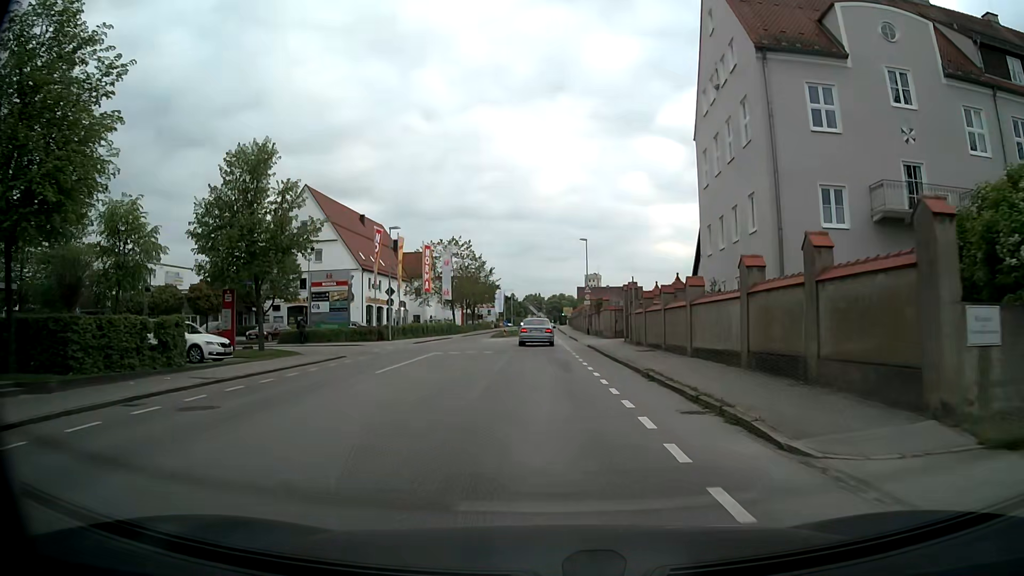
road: secondary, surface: asphalt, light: Day
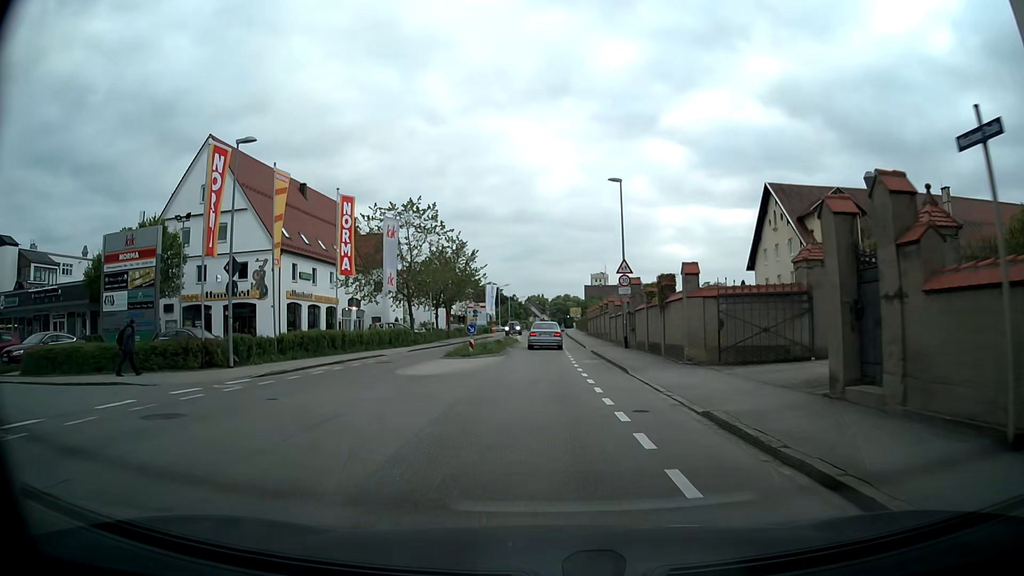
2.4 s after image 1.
(-0.1, +25.3) m; 0°
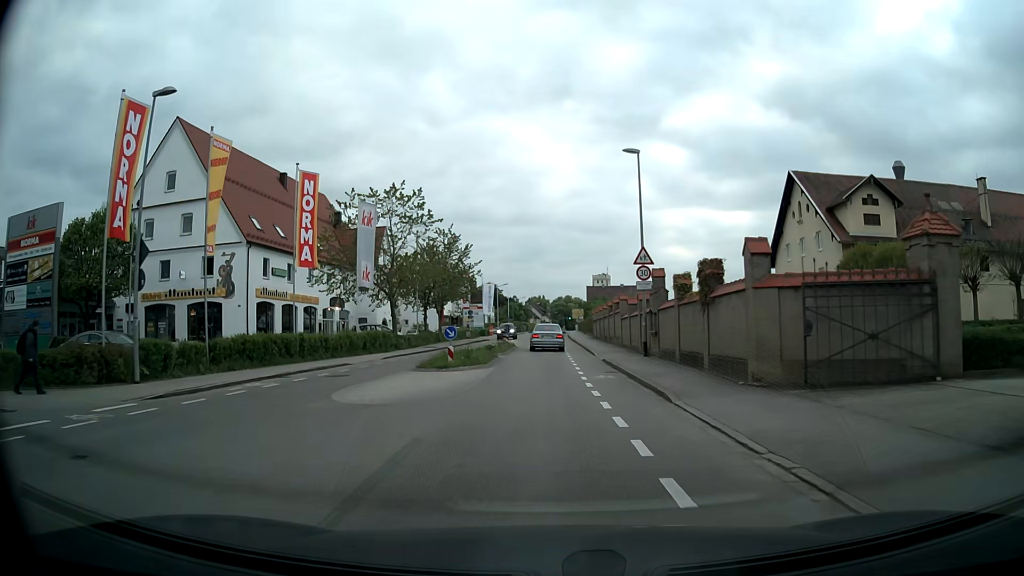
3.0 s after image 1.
(0.0, +6.1) m; 0°
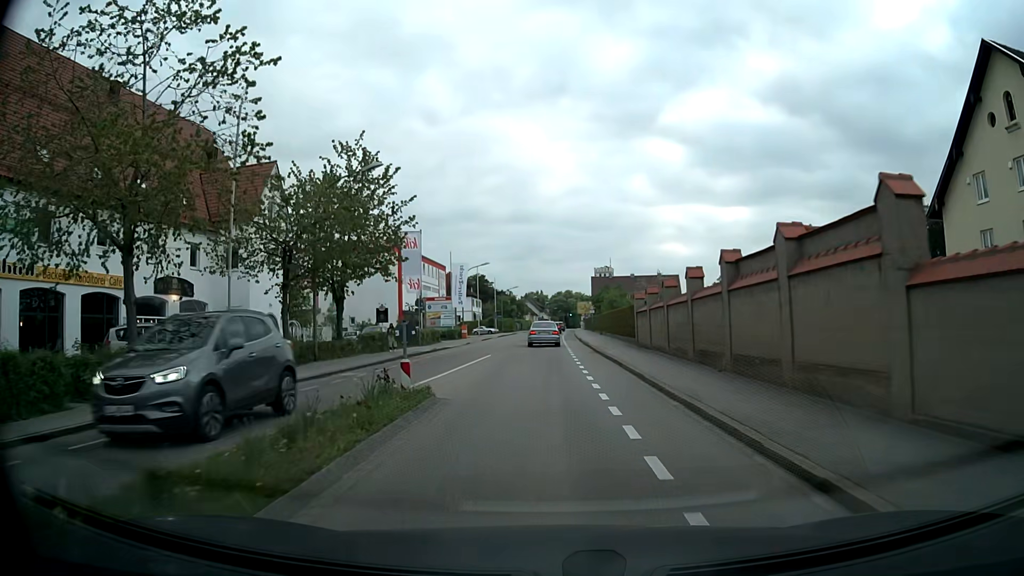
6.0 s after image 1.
(-0.2, +29.3) m; 0°
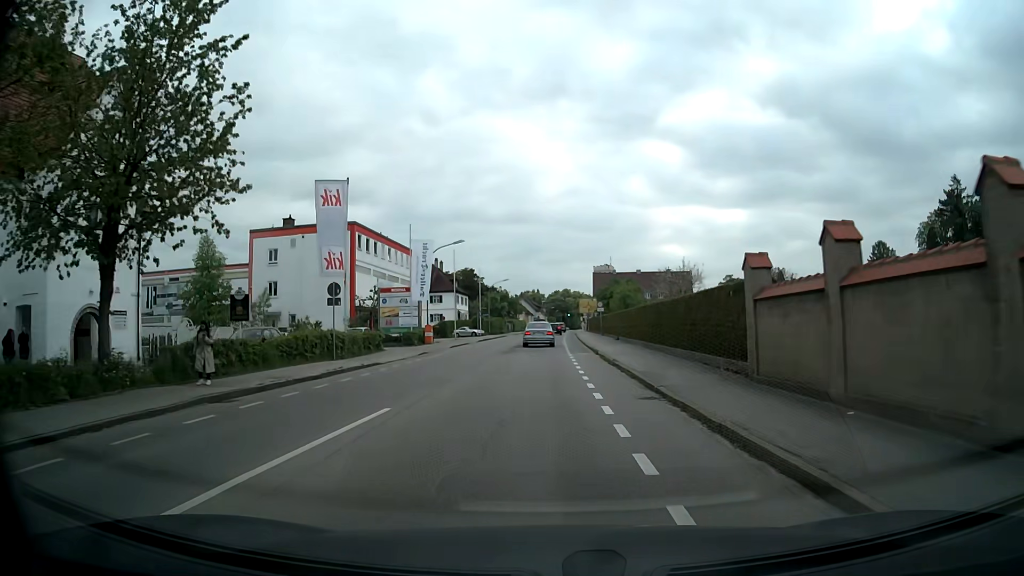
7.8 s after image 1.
(0.0, +17.8) m; 0°
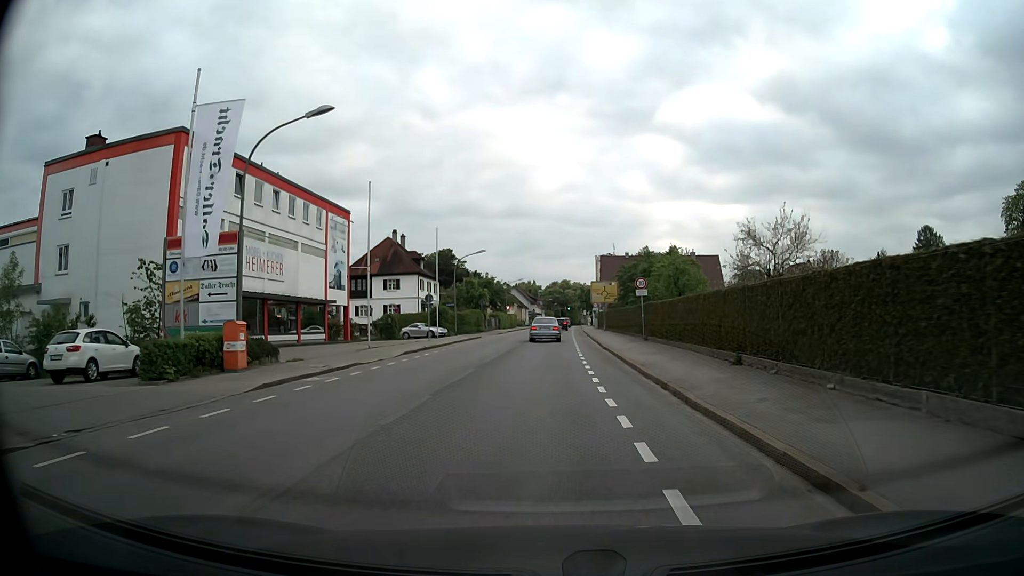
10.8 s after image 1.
(+0.2, +29.7) m; 0°
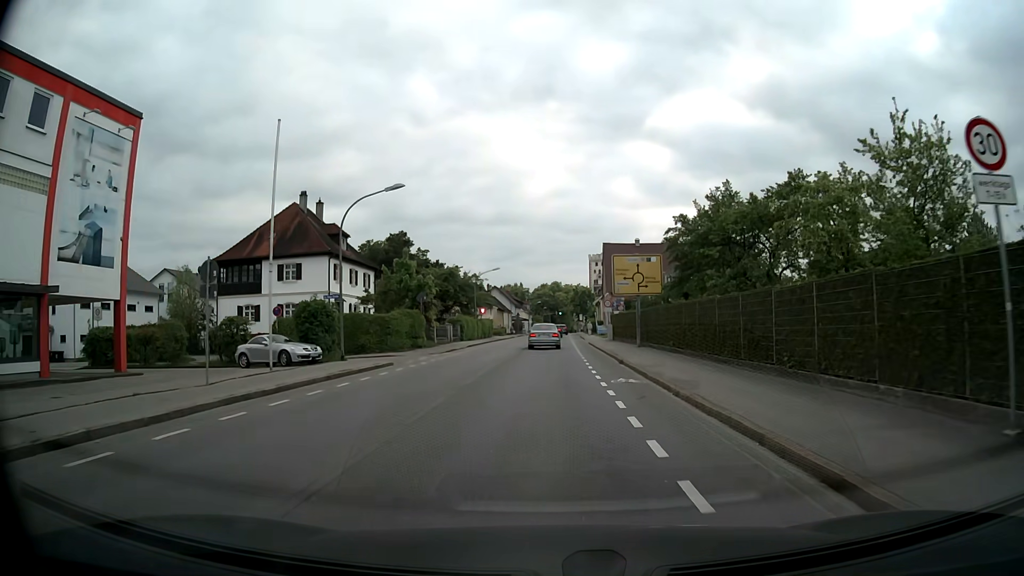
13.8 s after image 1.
(+0.2, +29.7) m; +1°
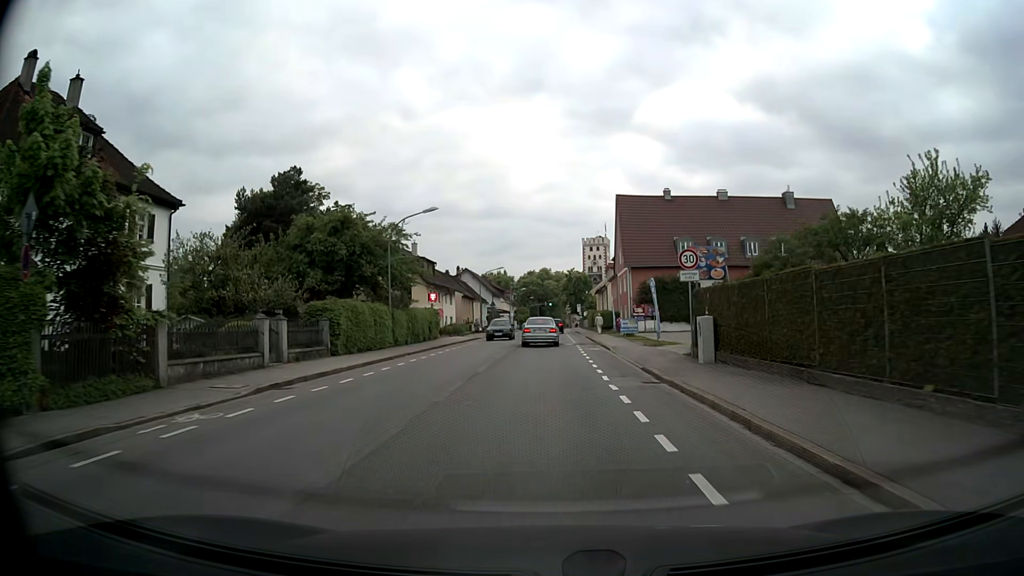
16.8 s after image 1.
(+0.2, +34.0) m; +1°
(0, +10) (0, +20) (0, +30) (0, +40) (0, +50) (0, +60) (0, +70) (+1, +80) (+1, +90) (+1, +100) m
